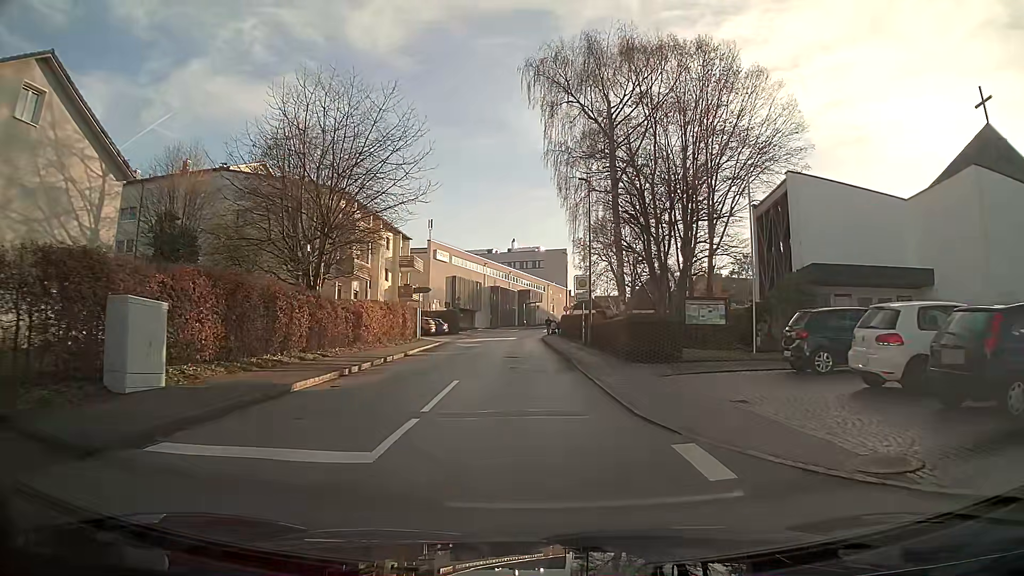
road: unclassified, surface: asphalt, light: Day
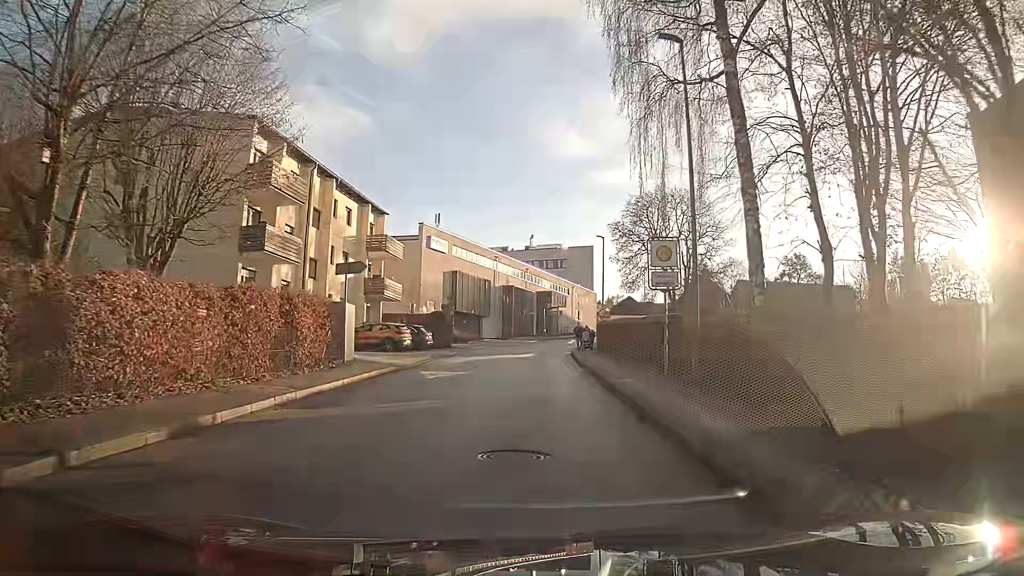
(-0.2, +18.6) m; -1°
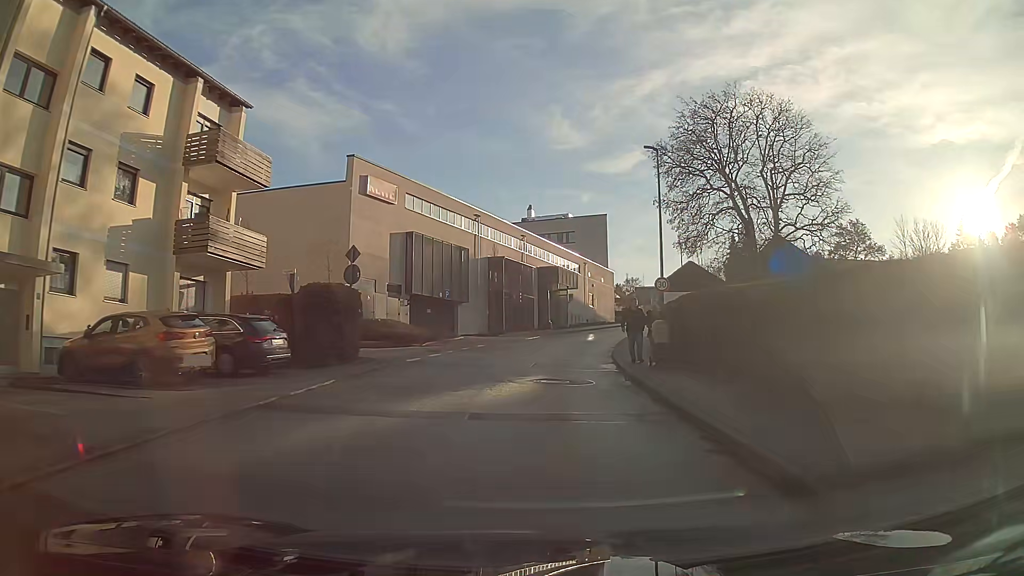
(0.0, +23.3) m; 0°
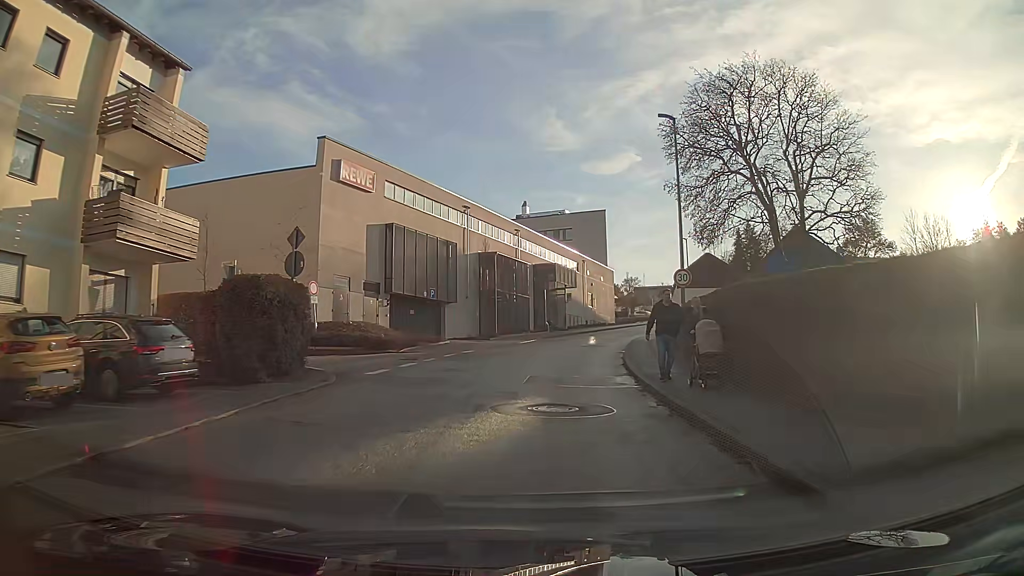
(0.0, +4.6) m; 0°
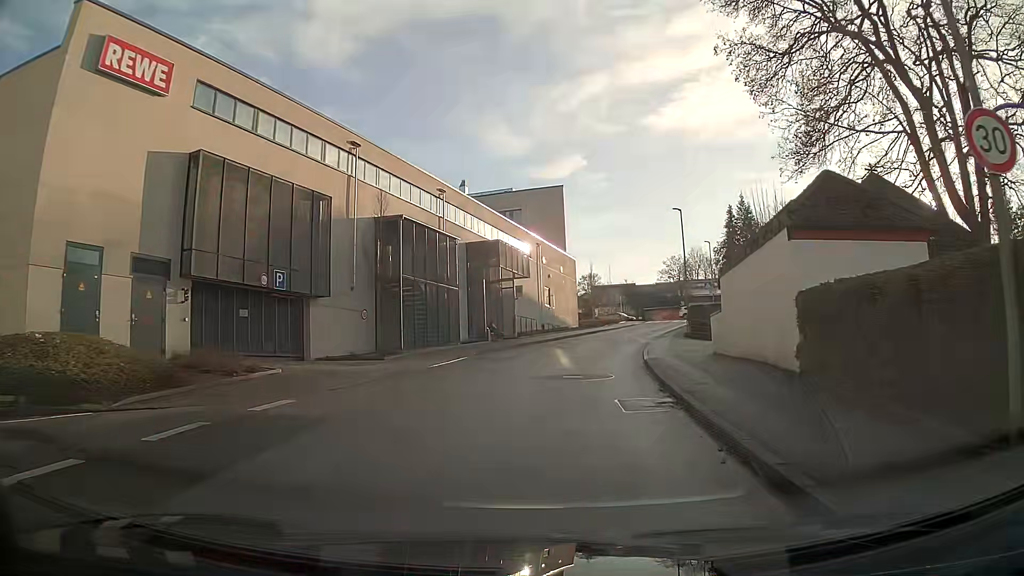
(+0.6, +17.8) m; +4°
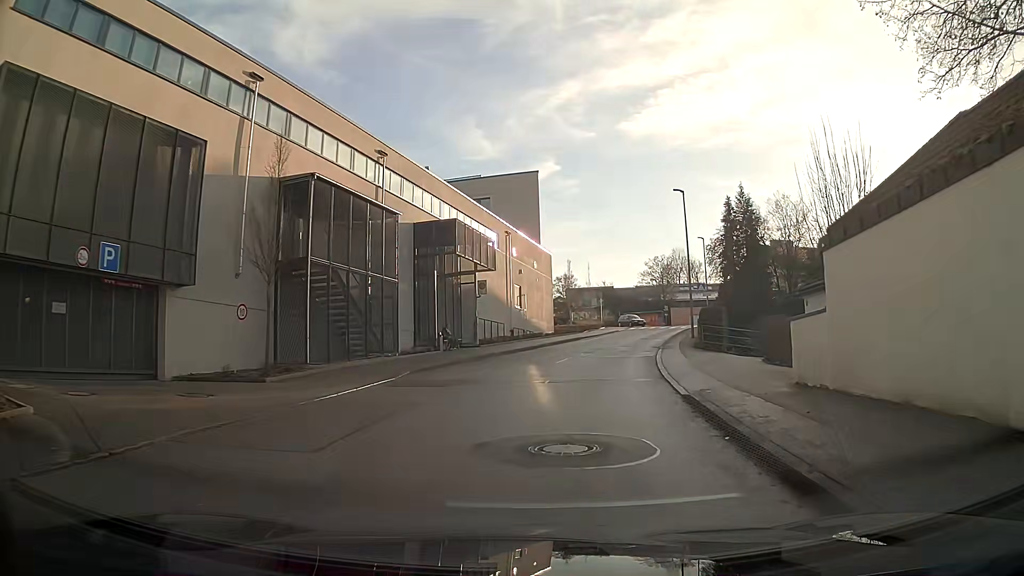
(+0.2, +8.7) m; +3°
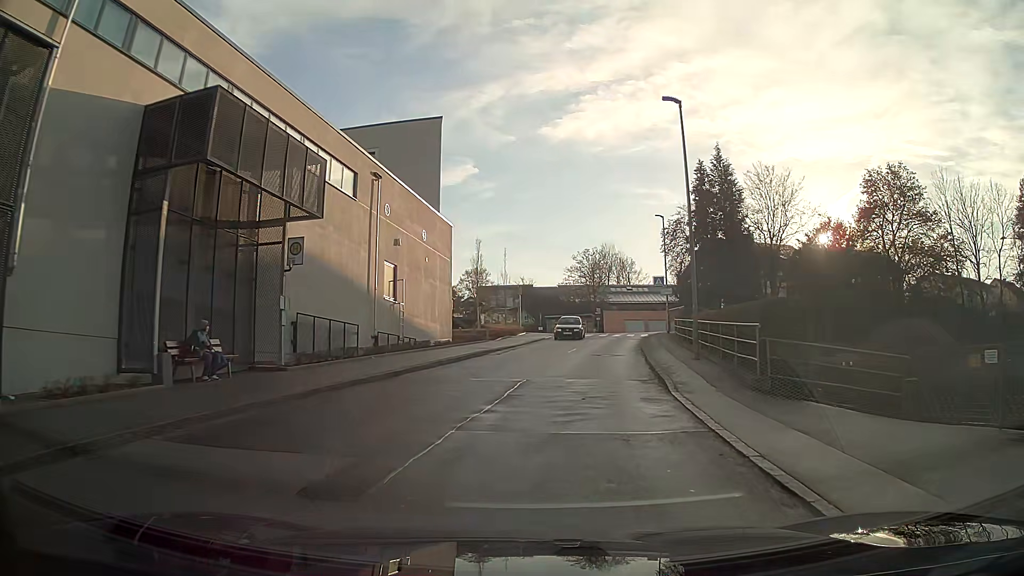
(+1.2, +16.9) m; +8°
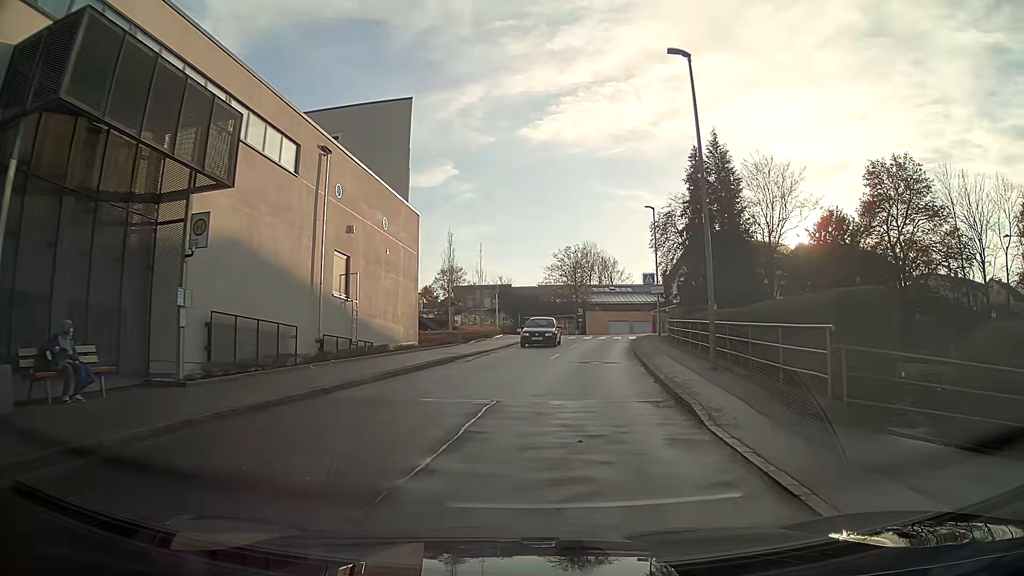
(0.0, +4.1) m; +1°
(0, +10) (+1, +20) (+2, +30) (+3, +40) (+5, +50) (+9, +59) (+5, +67) (-5, +69) (-14, +71) (-24, +74) m
